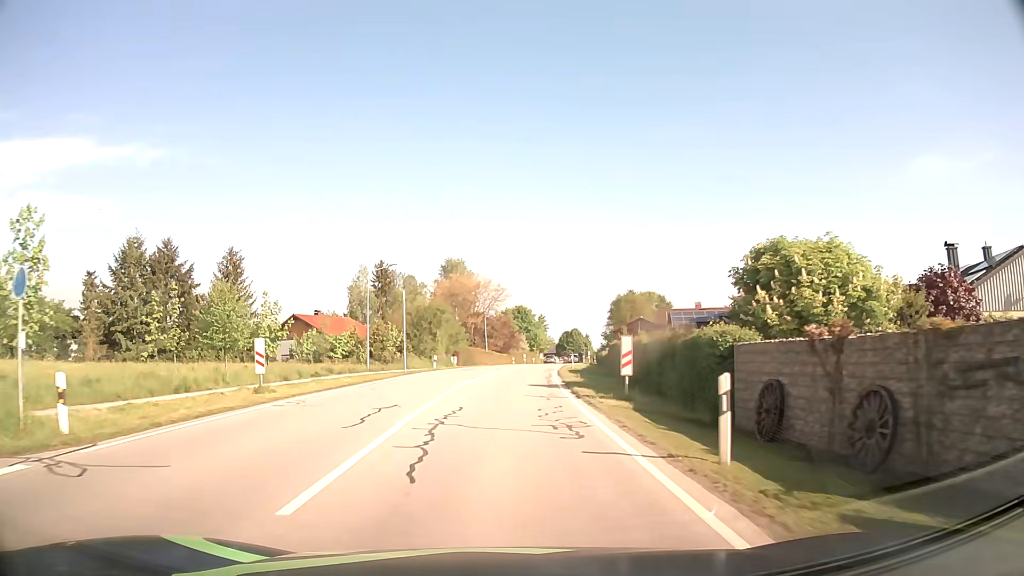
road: secondary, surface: asphalt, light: Day
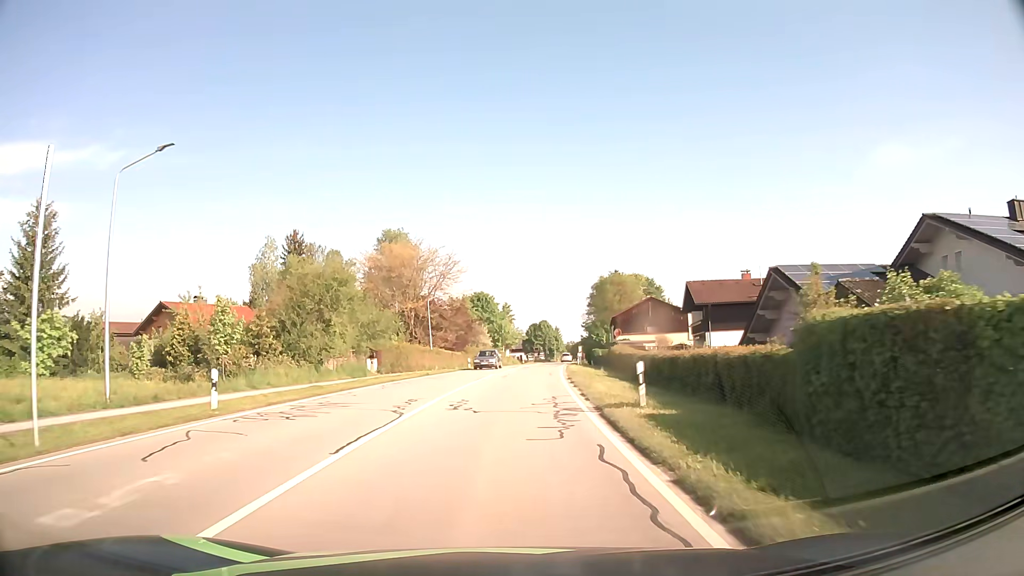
(+0.7, +30.8) m; +3°
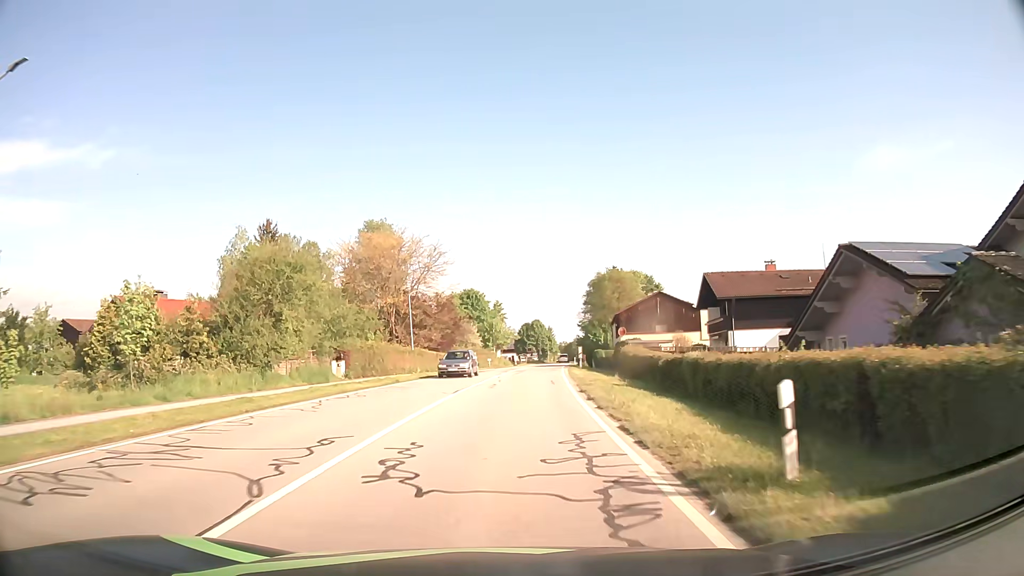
(0.0, +7.7) m; +1°
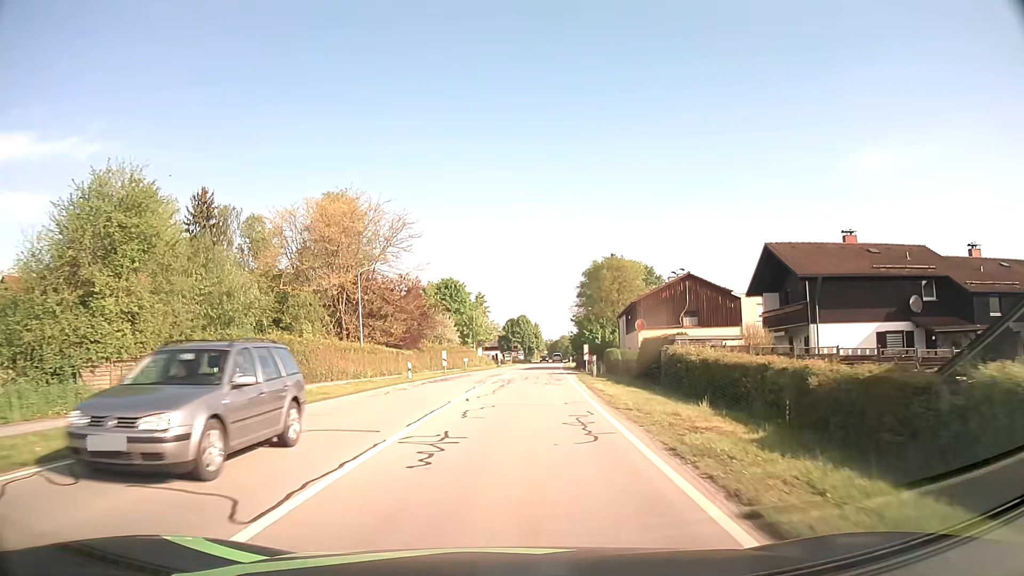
(+0.2, +15.4) m; +1°
